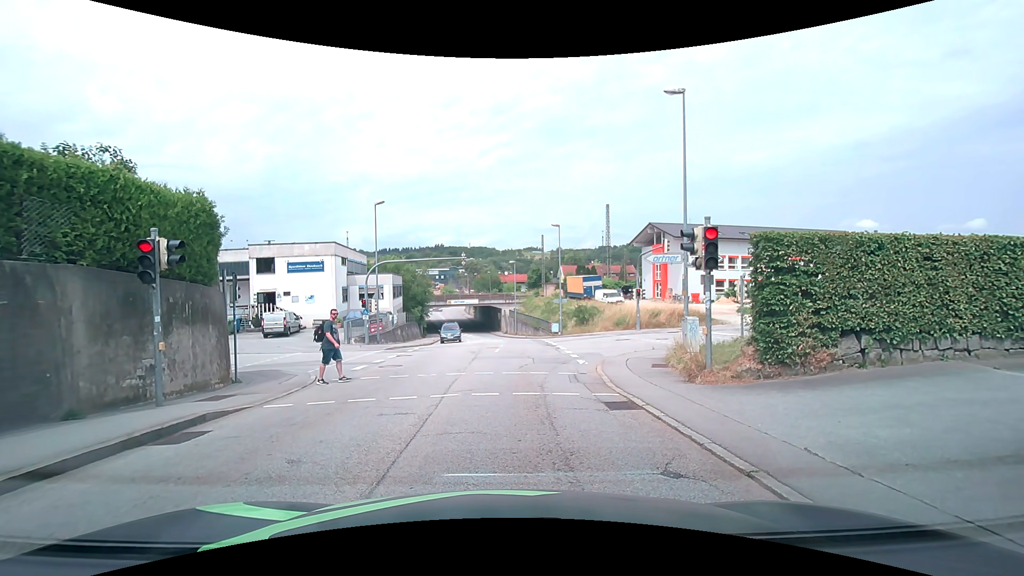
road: tertiary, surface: asphalt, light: Day
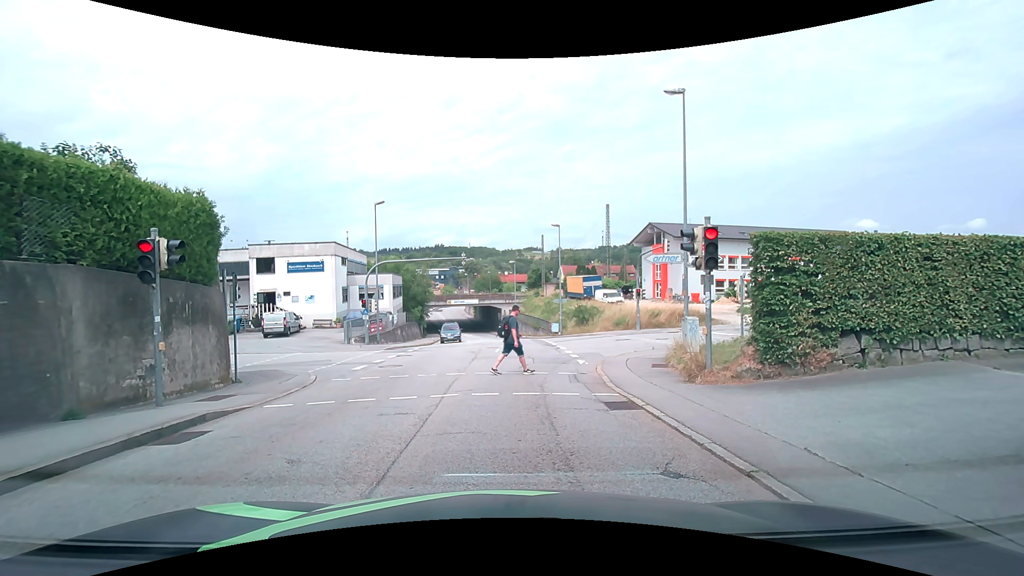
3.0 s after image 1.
(0.0, 0.0) m; 0°
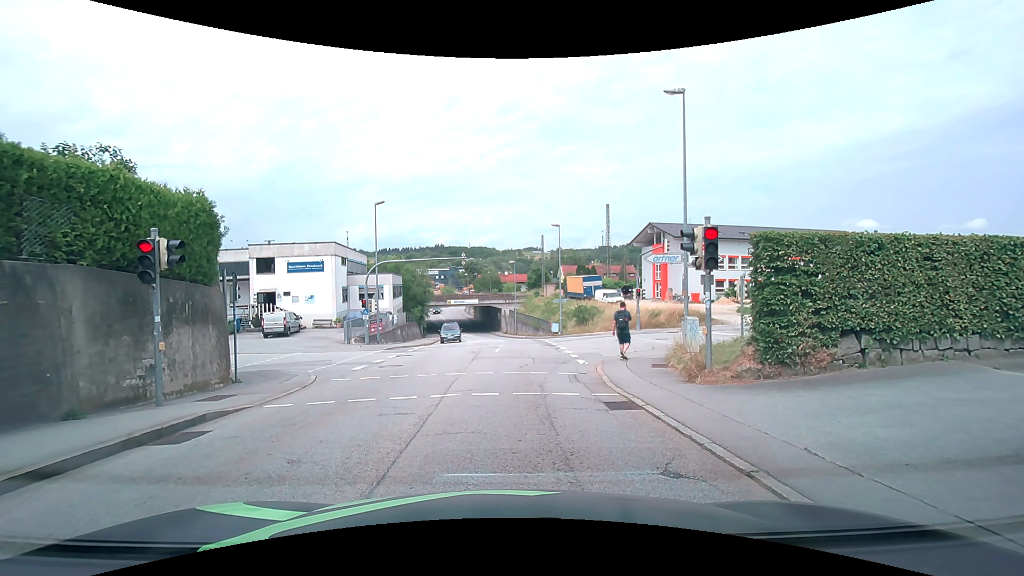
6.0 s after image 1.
(0.0, 0.0) m; 0°
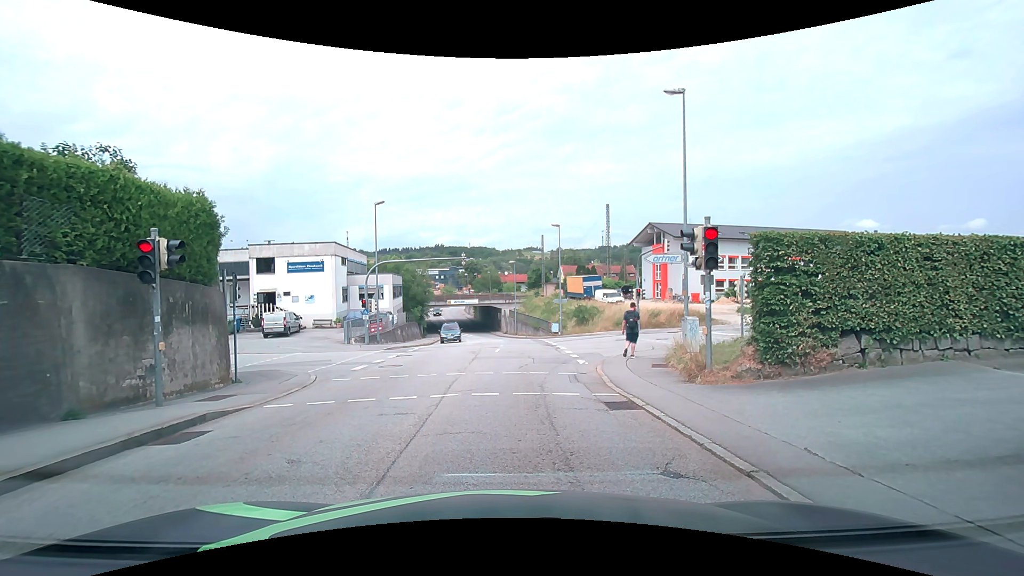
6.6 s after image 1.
(0.0, 0.0) m; 0°
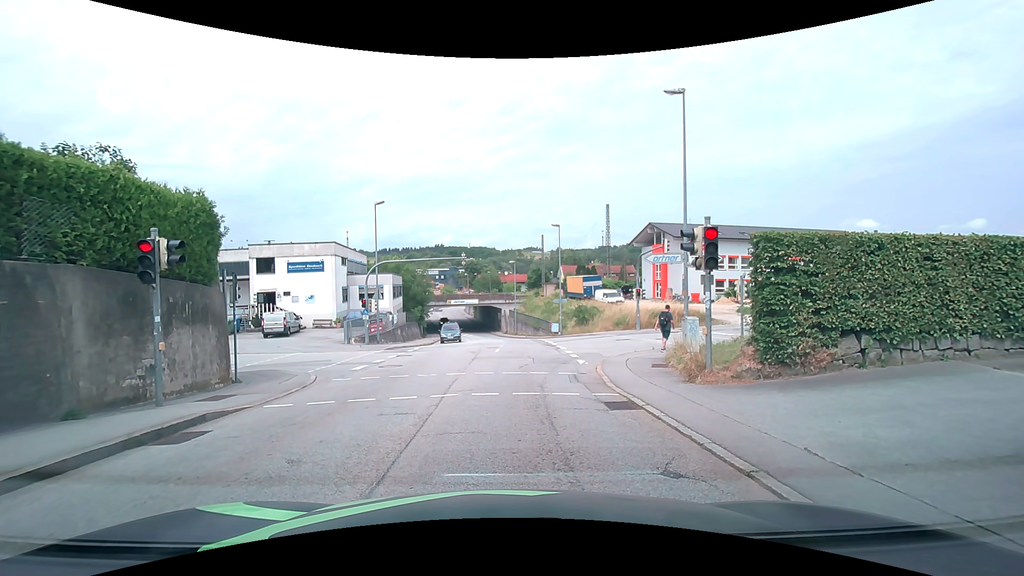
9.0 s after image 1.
(0.0, 0.0) m; 0°
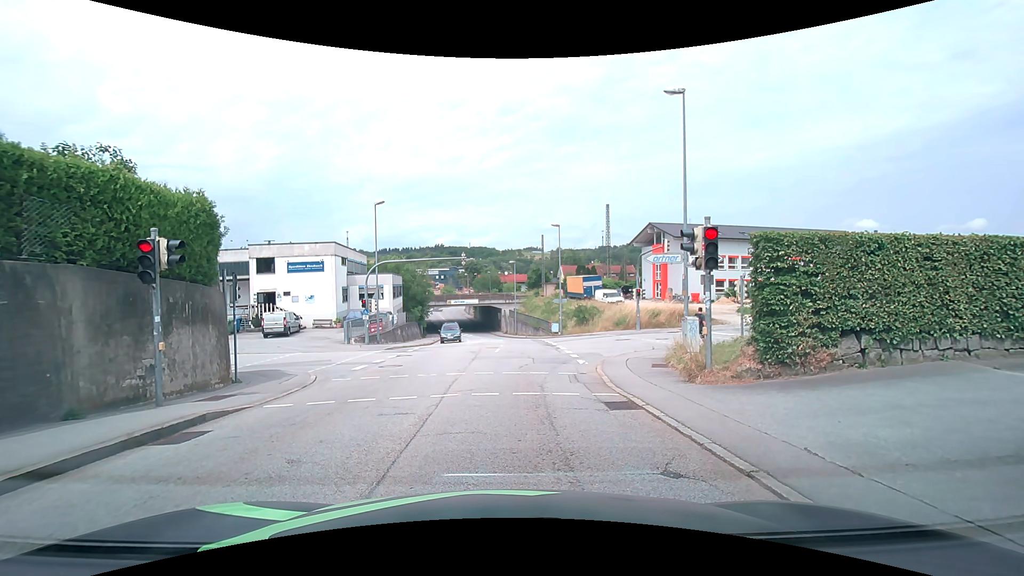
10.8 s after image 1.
(0.0, 0.0) m; 0°
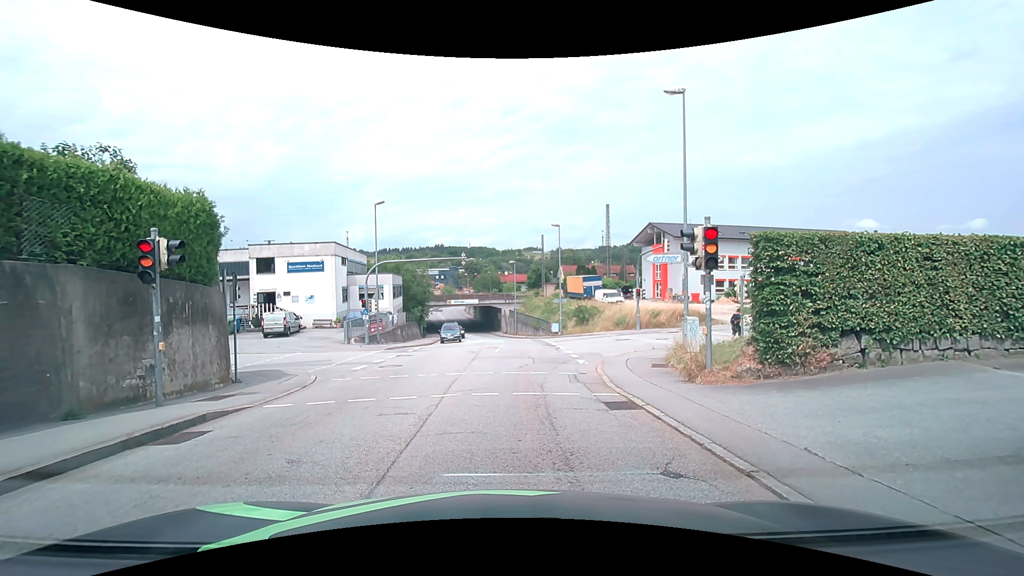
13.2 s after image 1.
(0.0, 0.0) m; 0°
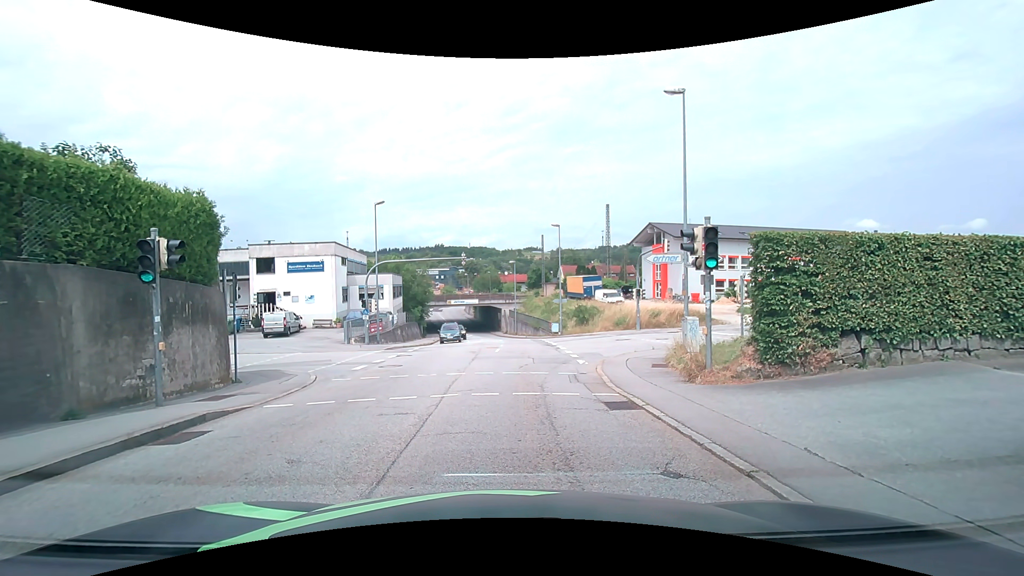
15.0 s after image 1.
(0.0, 0.0) m; 0°
